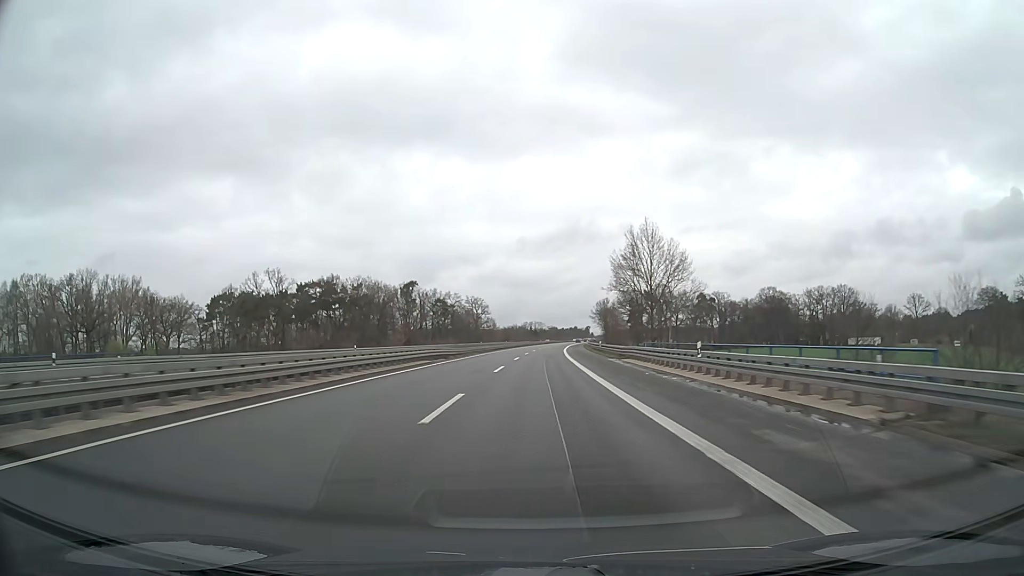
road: motorway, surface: asphalt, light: Day
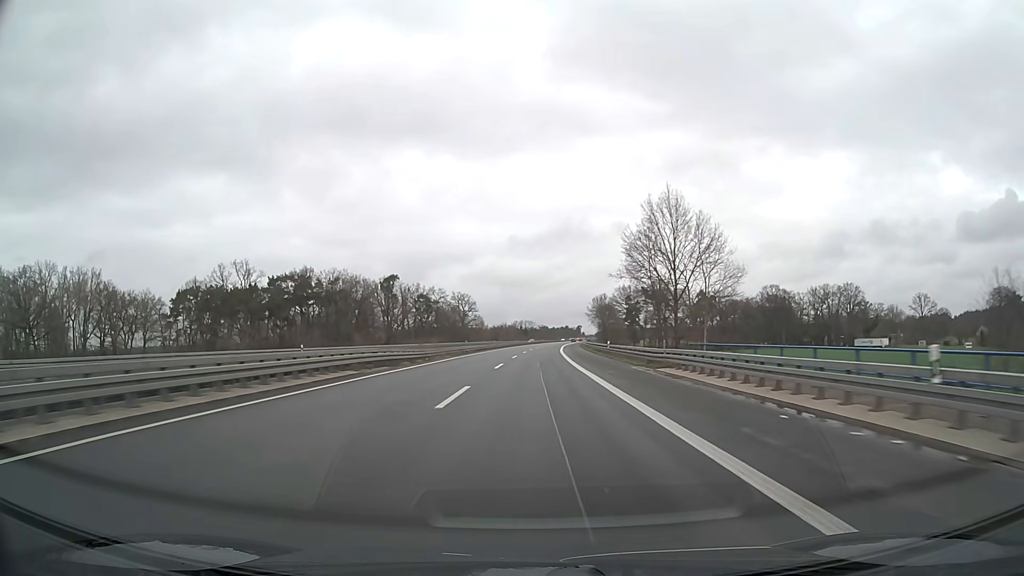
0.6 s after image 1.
(+0.1, +15.9) m; +1°
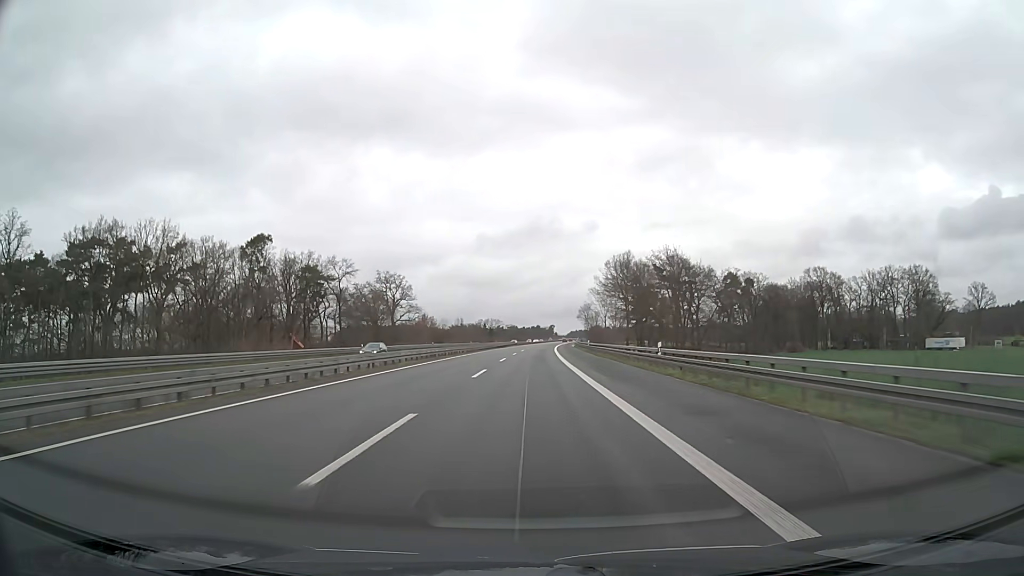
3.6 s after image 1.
(+2.0, +79.3) m; +3°
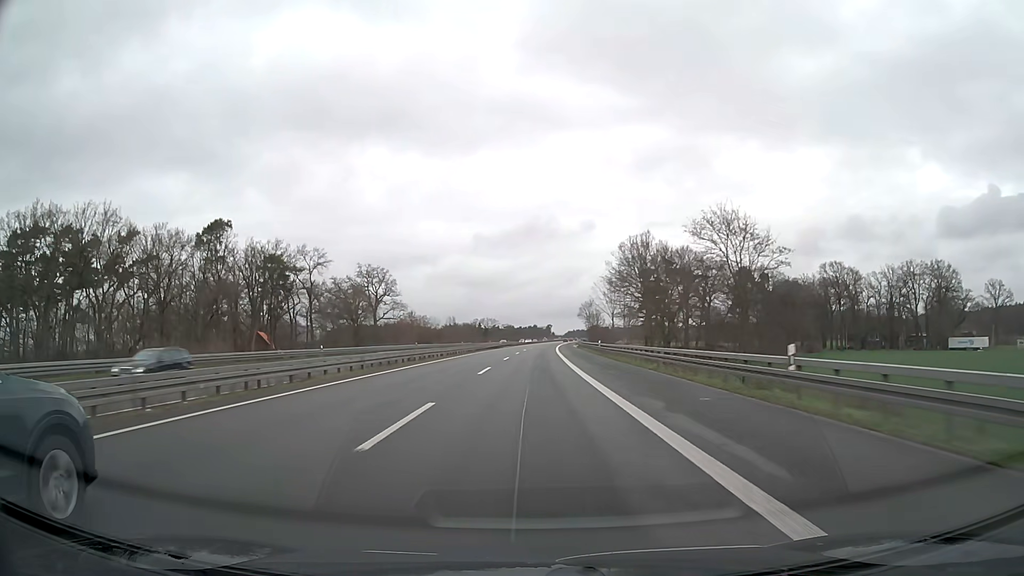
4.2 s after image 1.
(0.0, +15.8) m; 0°
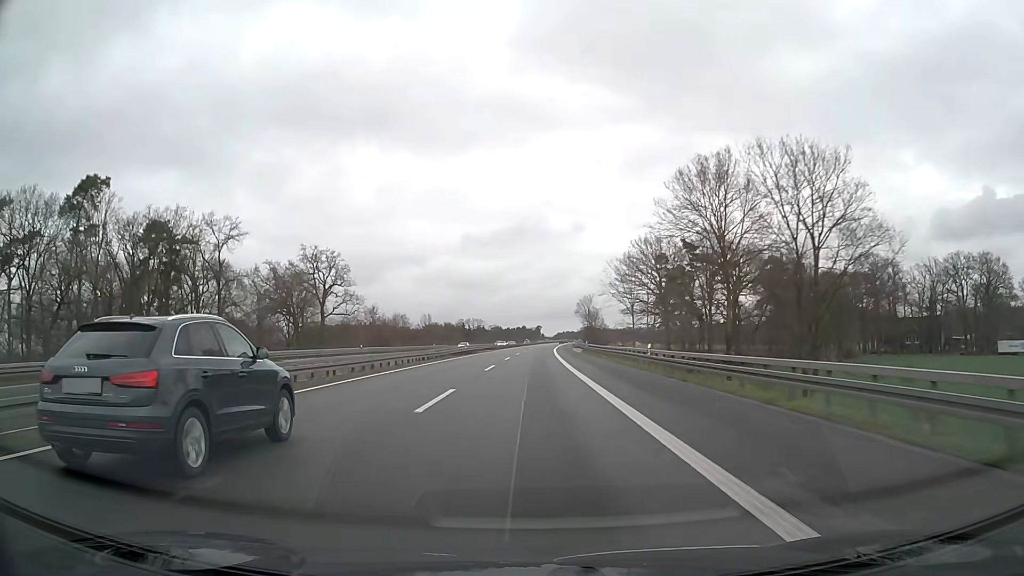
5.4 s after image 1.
(+0.2, +31.7) m; +1°
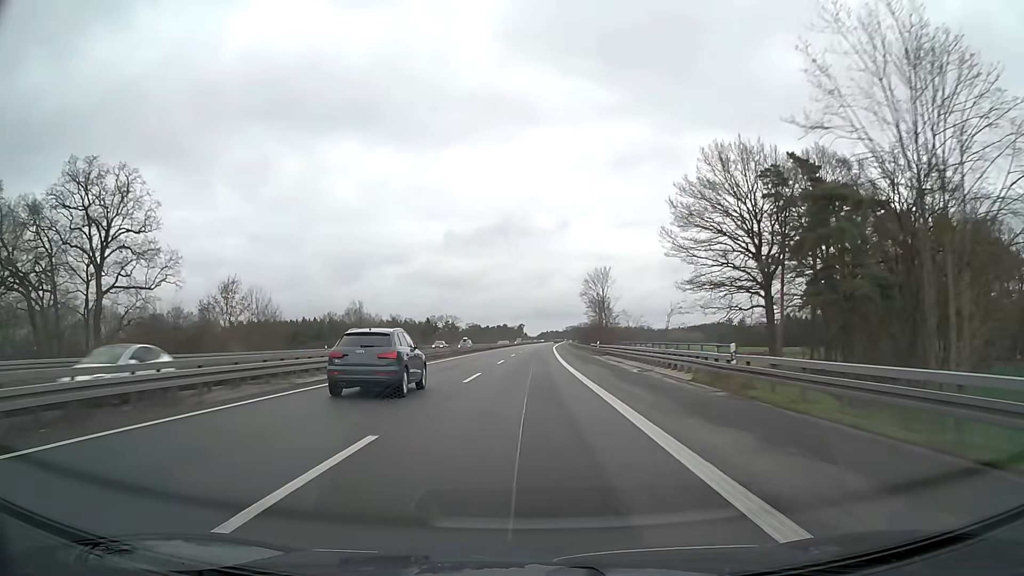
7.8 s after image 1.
(+0.8, +63.4) m; +1°
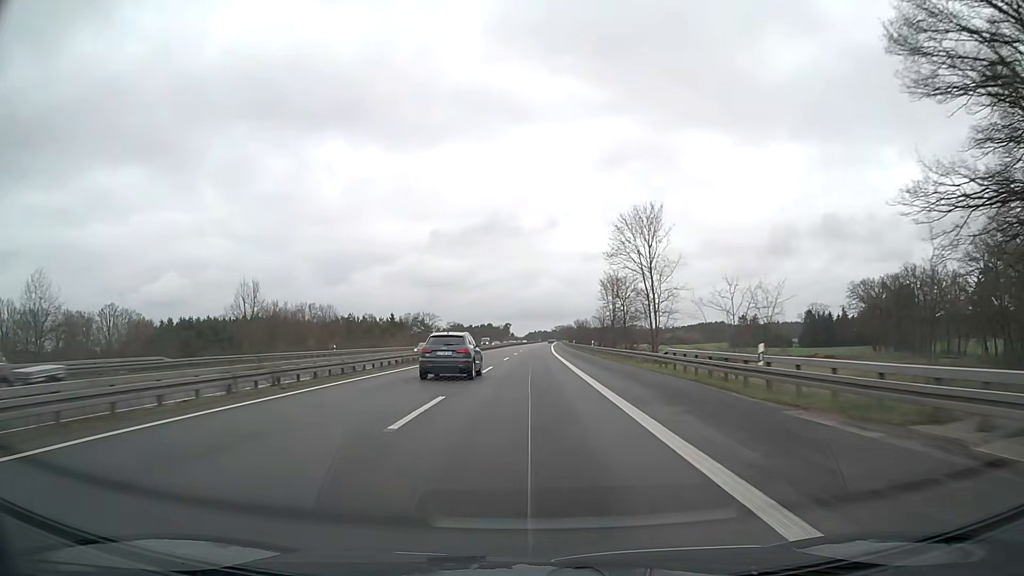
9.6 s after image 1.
(+0.4, +47.5) m; +1°
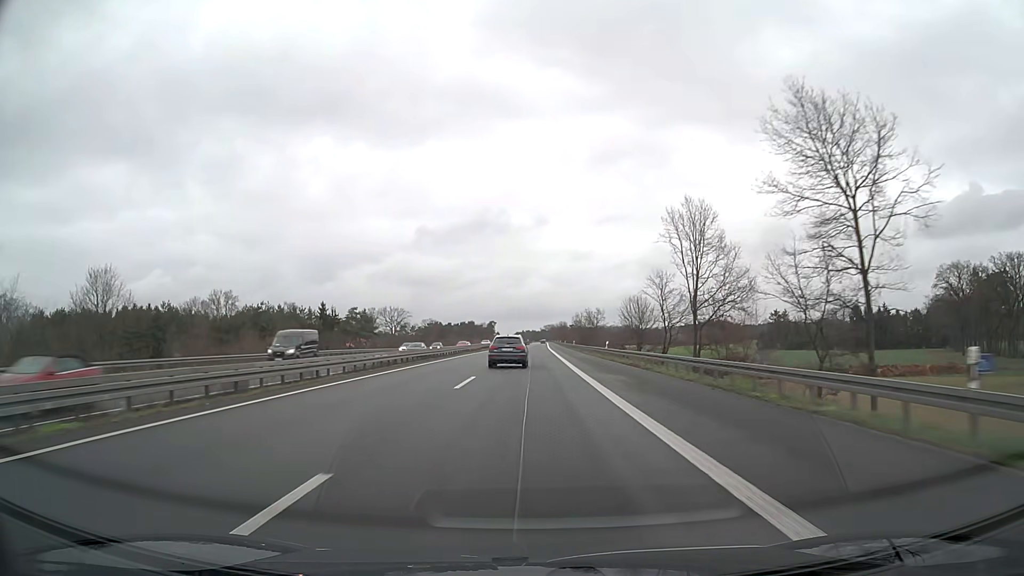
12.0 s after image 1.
(+0.7, +63.4) m; +1°
(0, +10) (0, +20) (0, +30) (0, +40) (0, +50) (0, +60) (0, +70) (+1, +80) (+1, +90) (+1, +100) m
